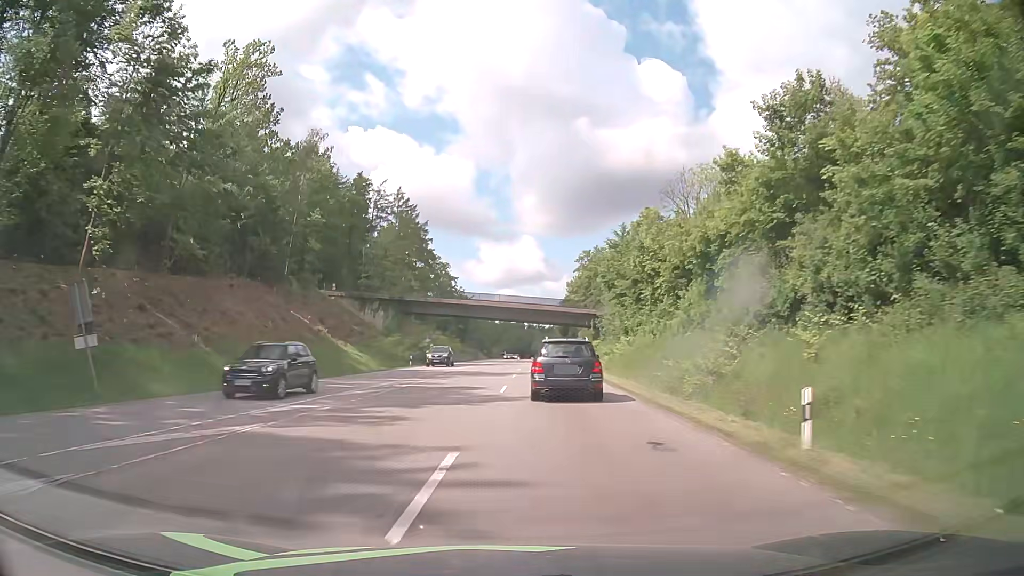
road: secondary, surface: asphalt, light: Day
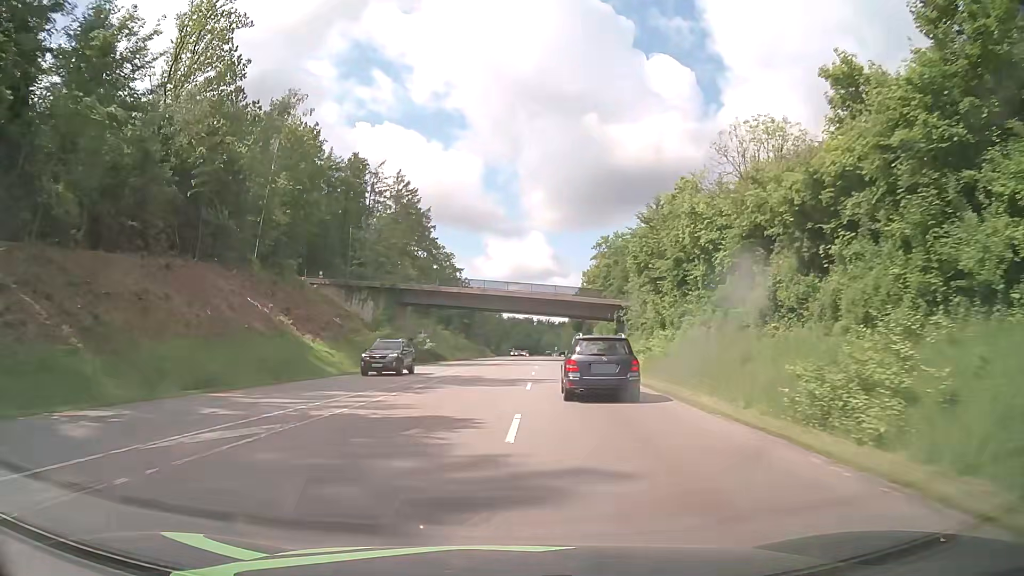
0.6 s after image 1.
(-0.2, +11.8) m; -1°
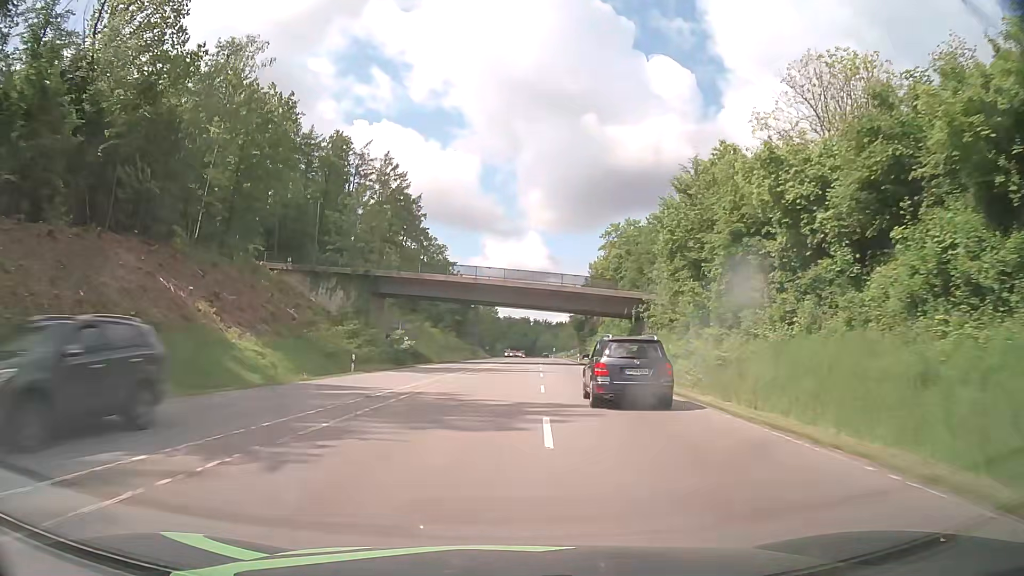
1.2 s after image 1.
(0.0, +12.2) m; +1°
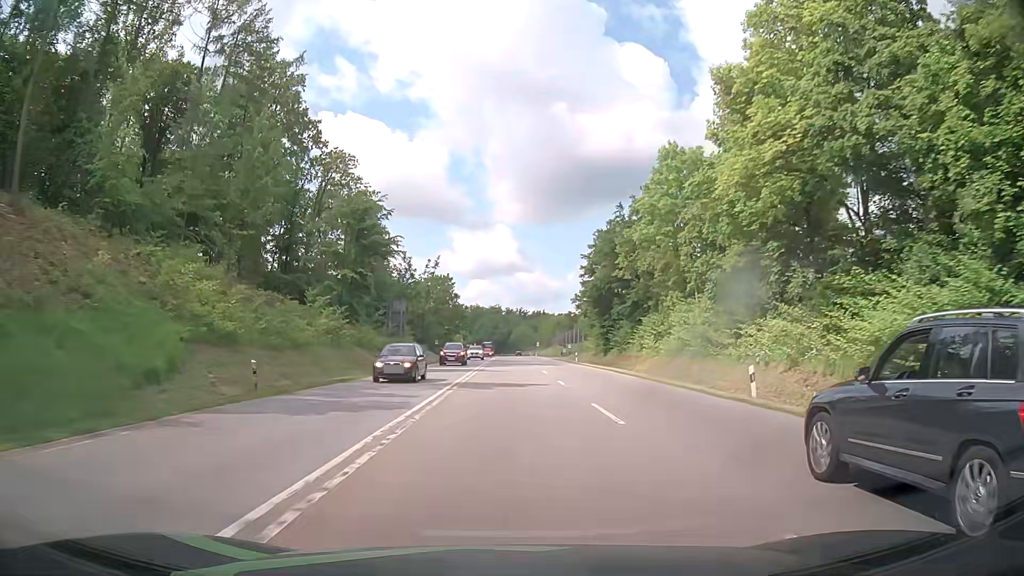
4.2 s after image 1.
(+1.0, +67.0) m; +2°
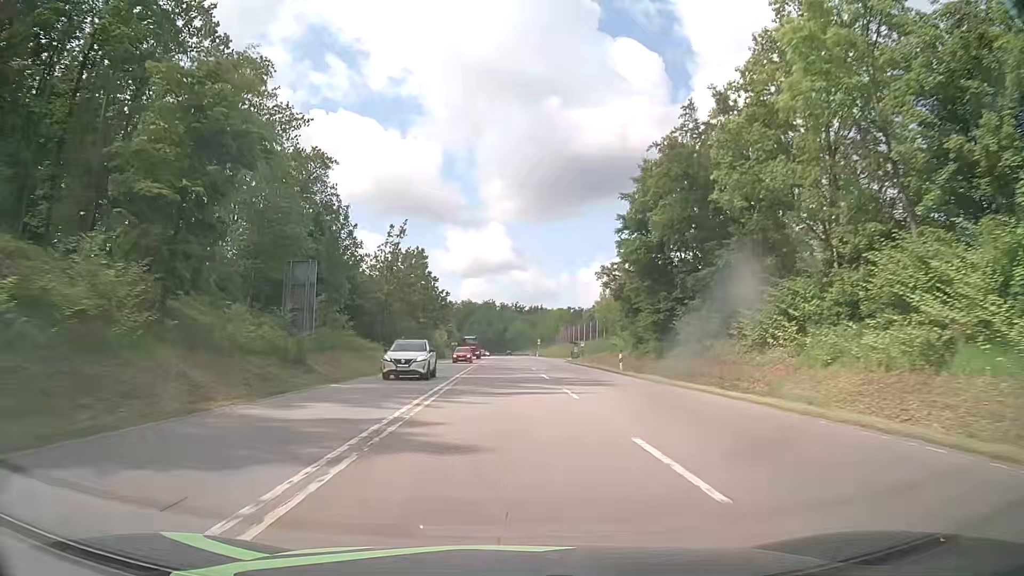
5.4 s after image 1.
(+0.2, +29.3) m; +1°
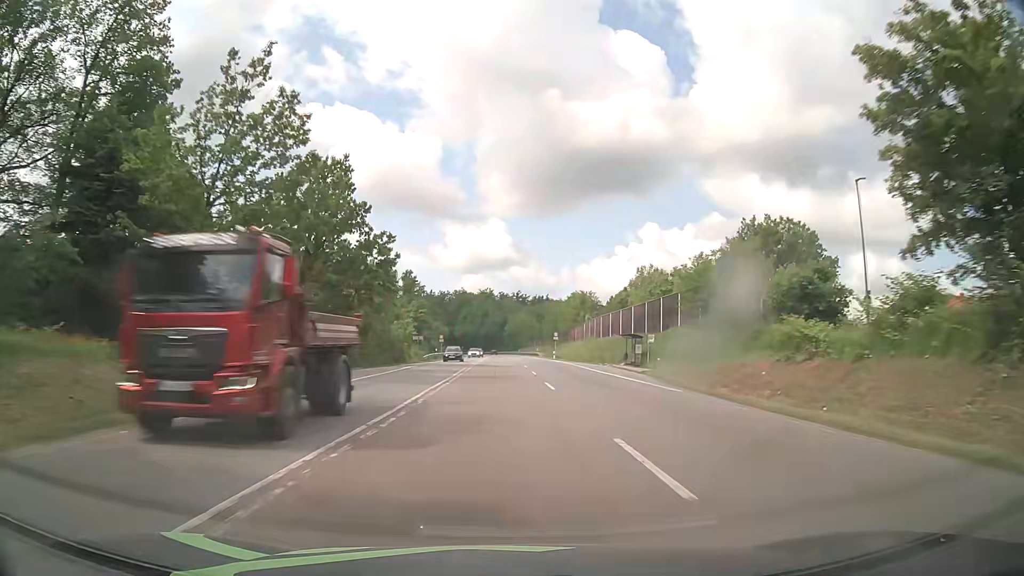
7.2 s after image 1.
(+0.1, +46.3) m; 0°
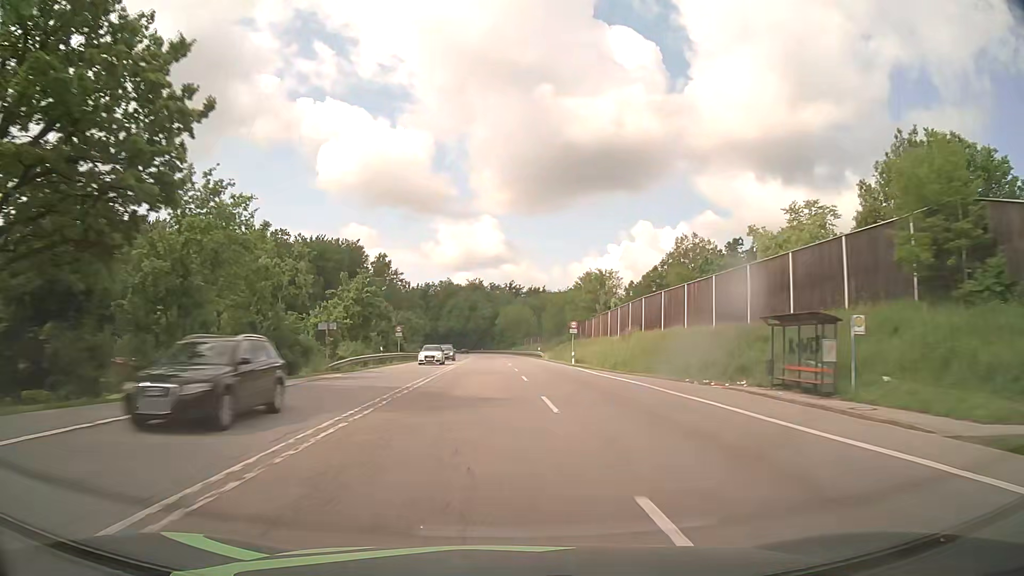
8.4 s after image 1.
(+0.1, +32.0) m; 0°
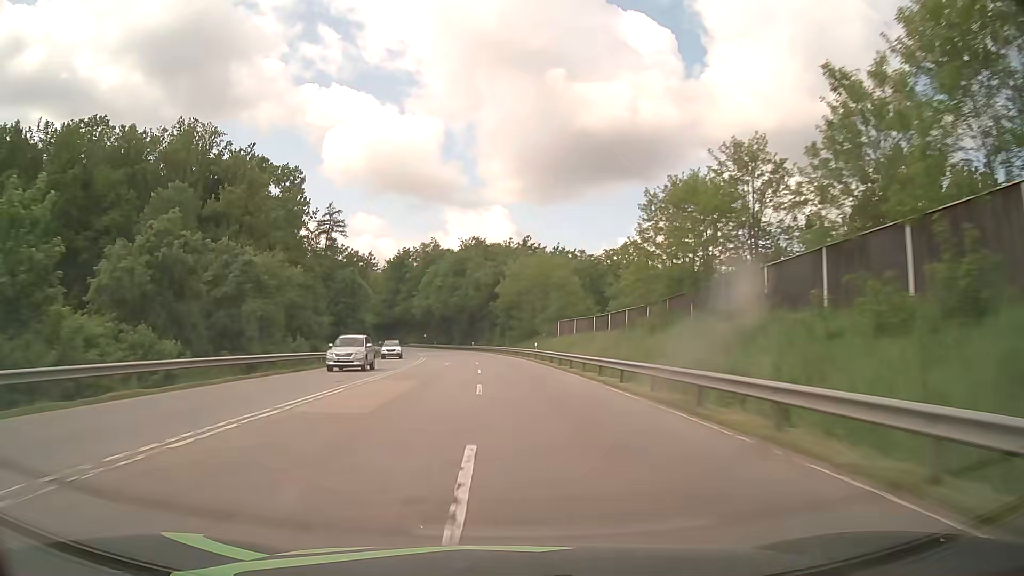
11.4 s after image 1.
(0.0, +81.6) m; -1°
(0, +10) (0, +20) (-1, +30) (-1, +40) (-2, +50) (-3, +60) (-4, +70) (-5, +80) (-7, +90) (-9, +99) m
